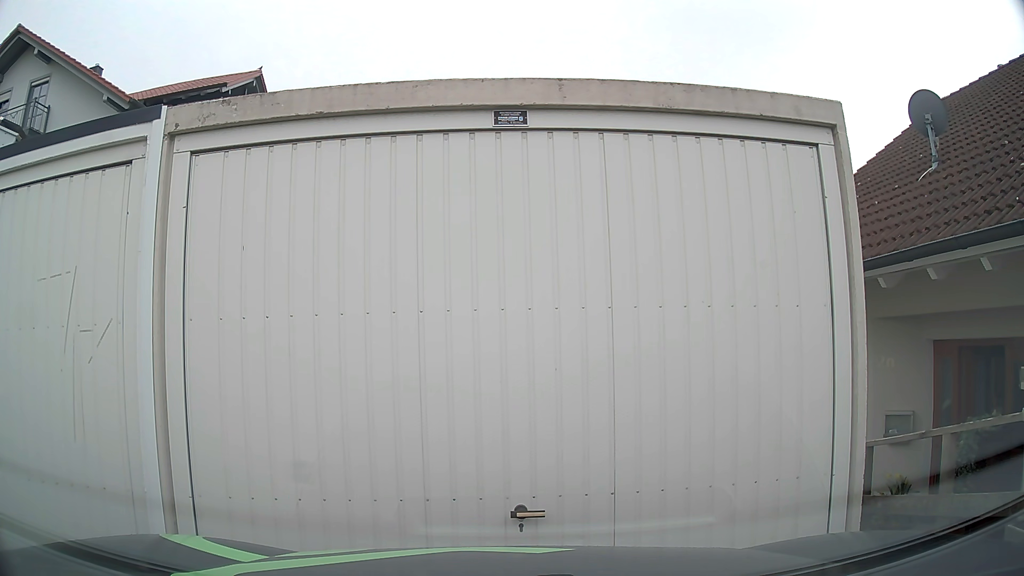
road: residential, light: Day
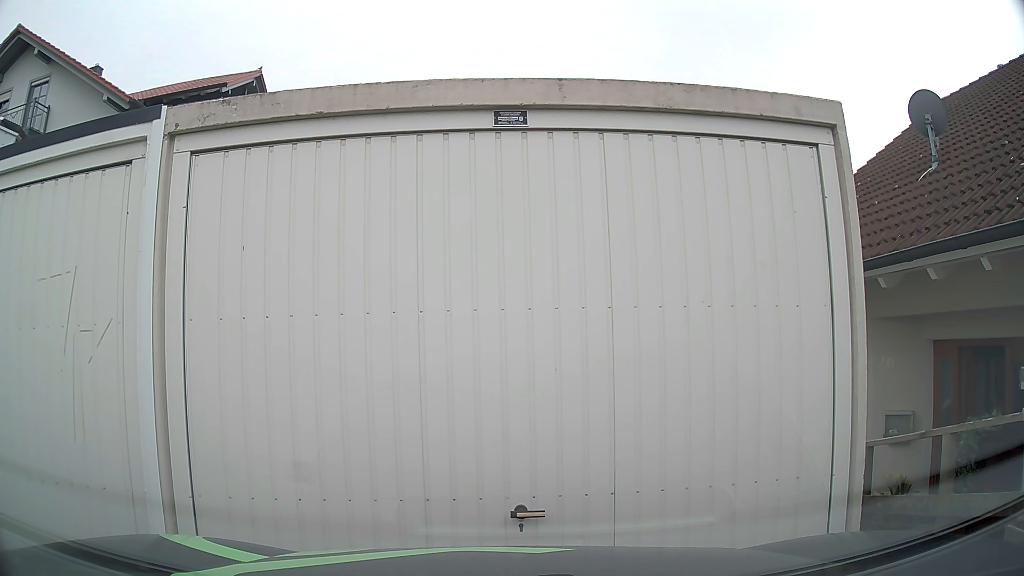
(0.0, 0.0) m; 0°
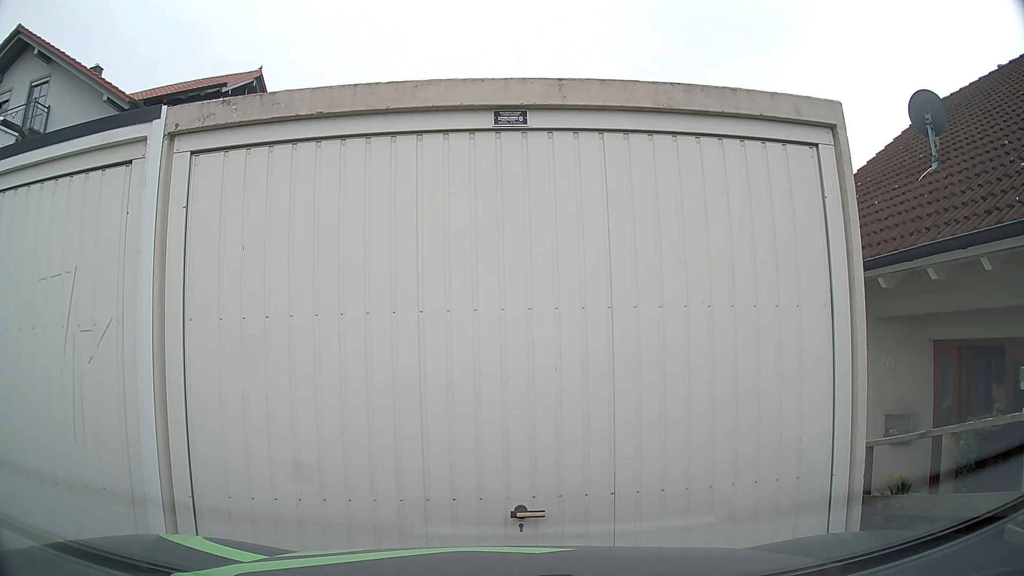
(0.0, 0.0) m; 0°
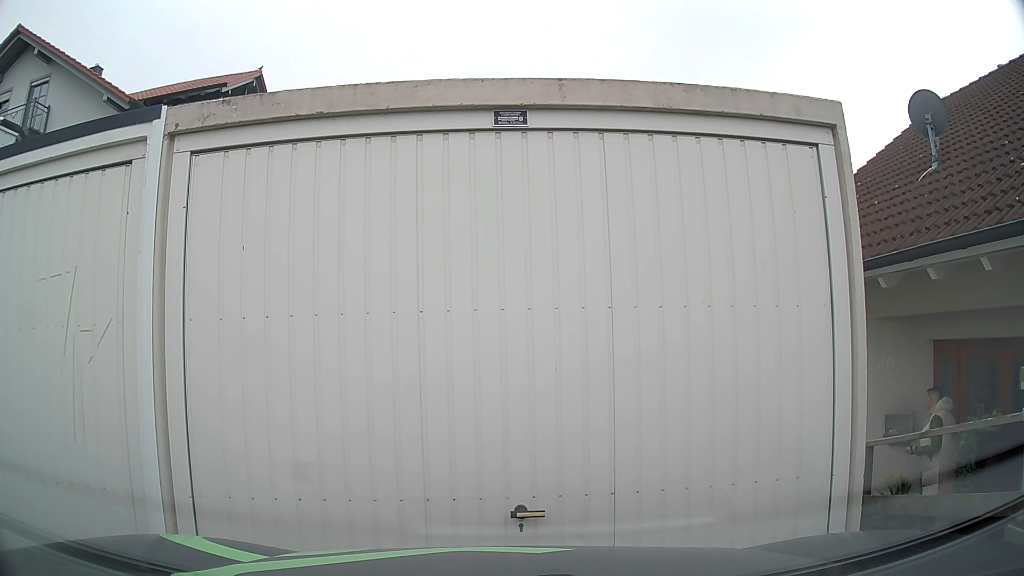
(0.0, 0.0) m; 0°
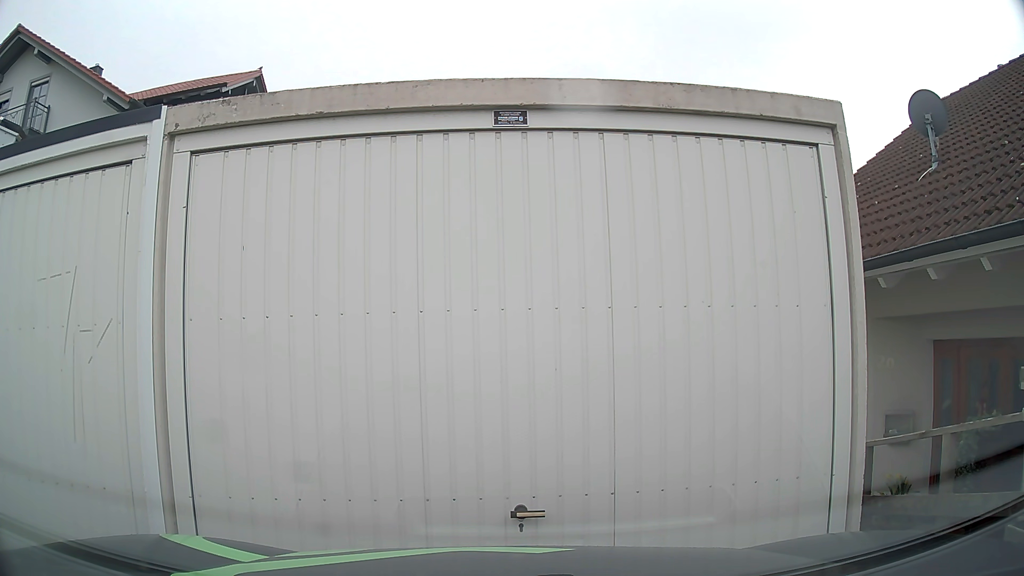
(0.0, 0.0) m; 0°
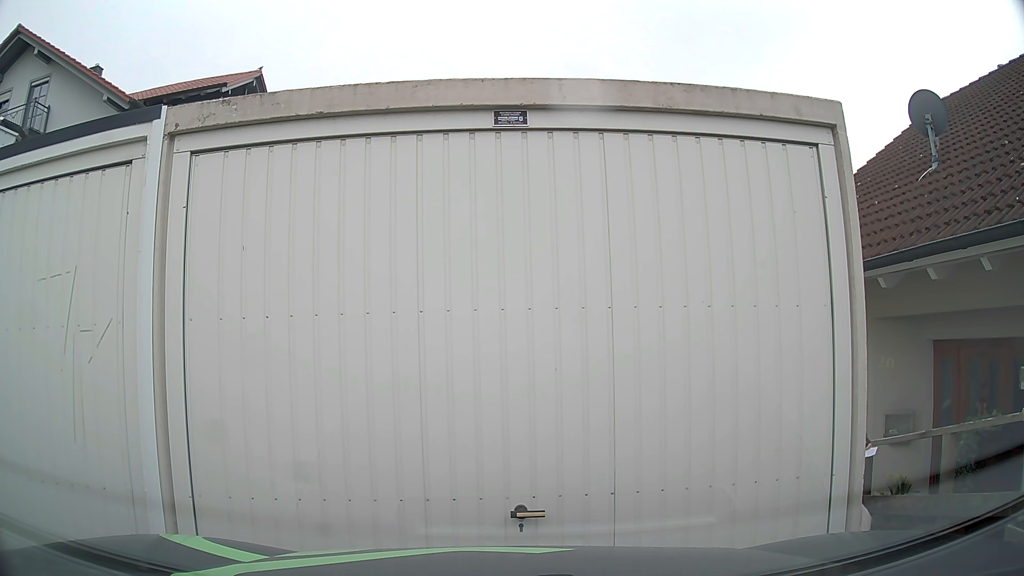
(0.0, 0.0) m; 0°
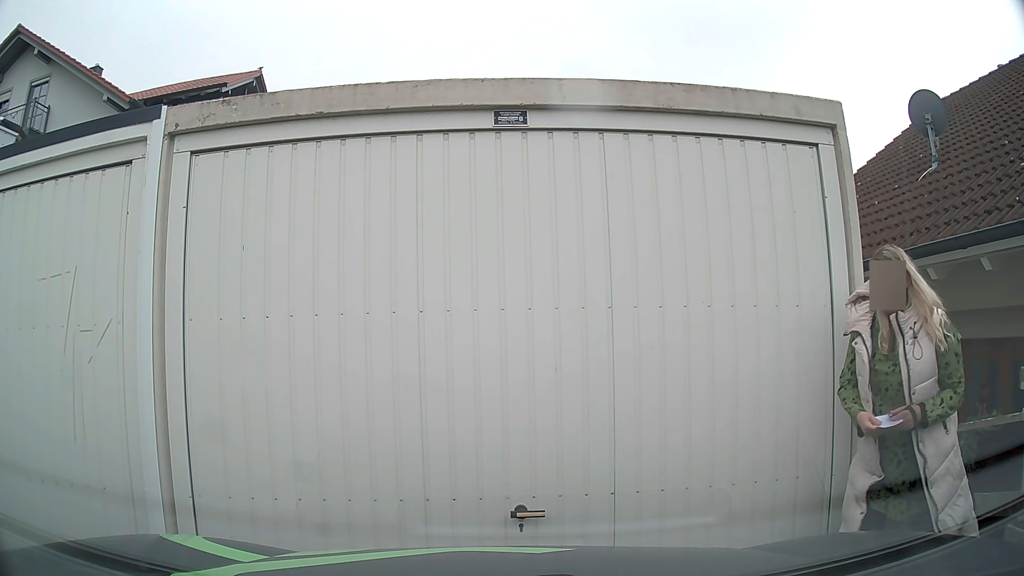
(0.0, 0.0) m; 0°
